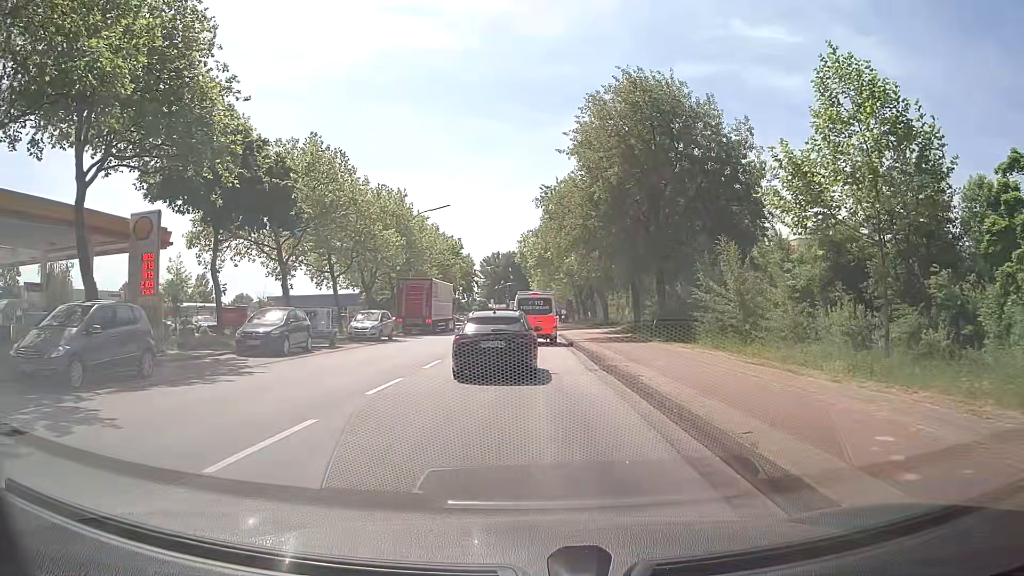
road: secondary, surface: asphalt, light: Day
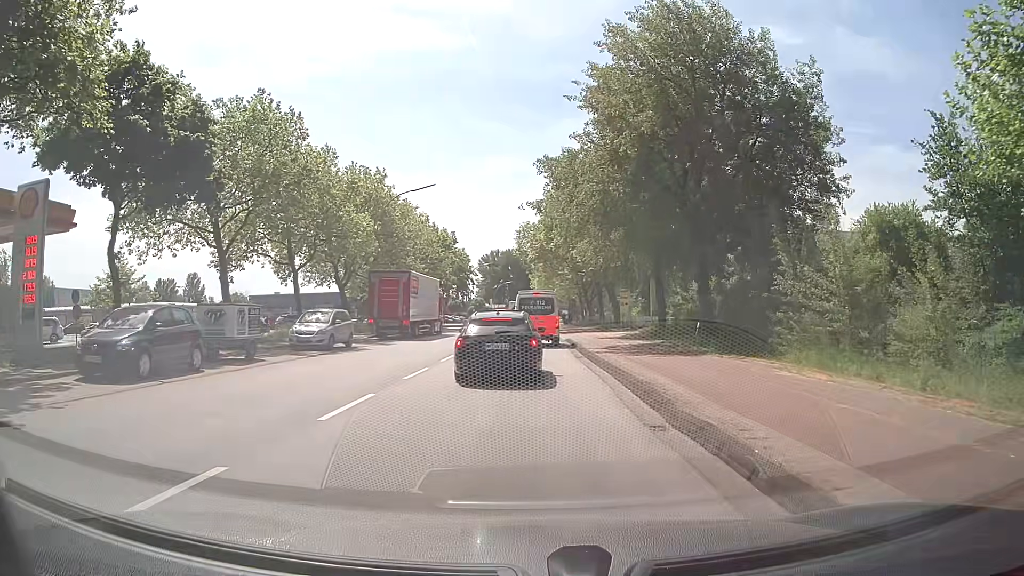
(-0.1, +8.8) m; -1°
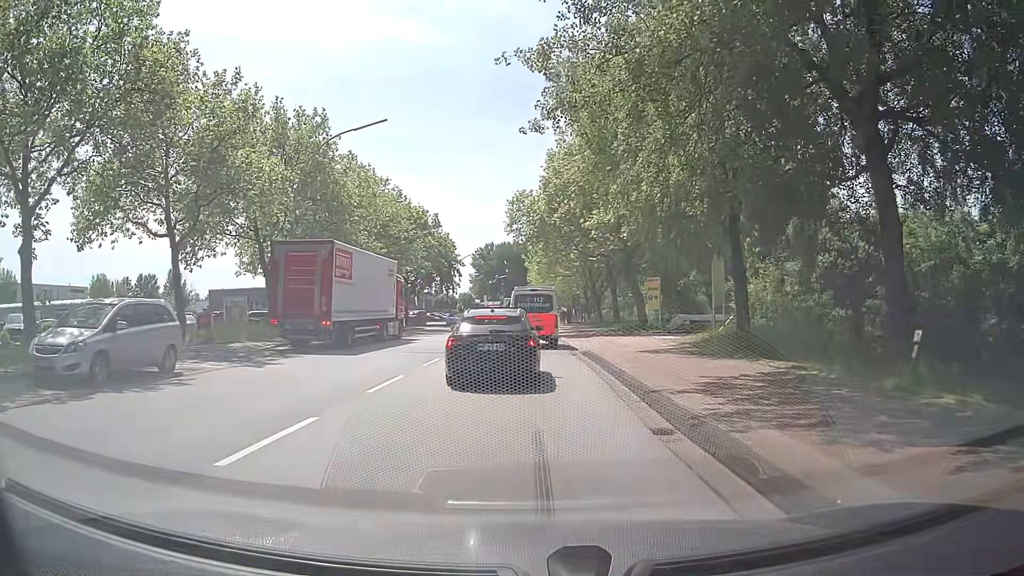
(+0.1, +14.9) m; 0°
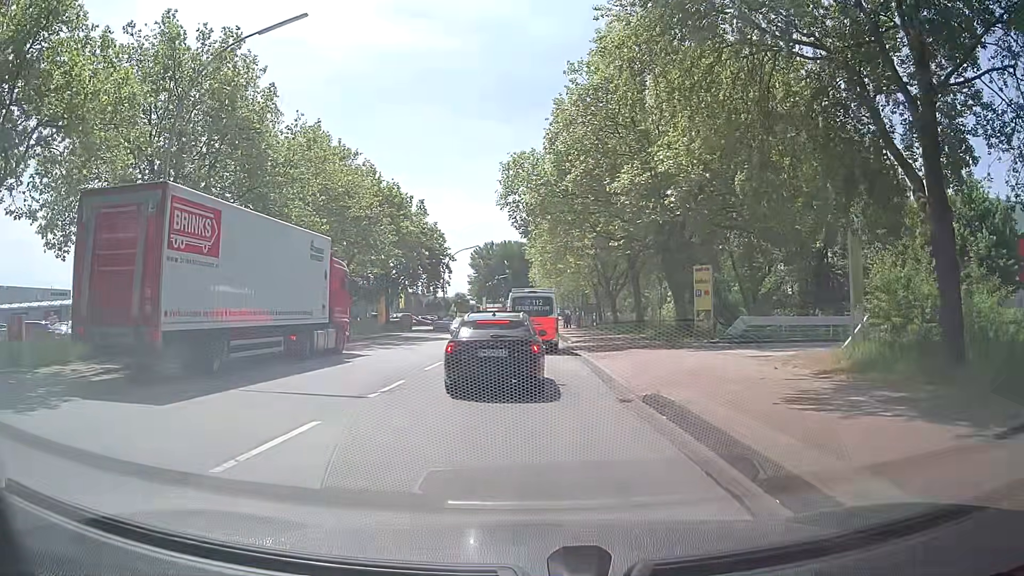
(0.0, +12.1) m; 0°
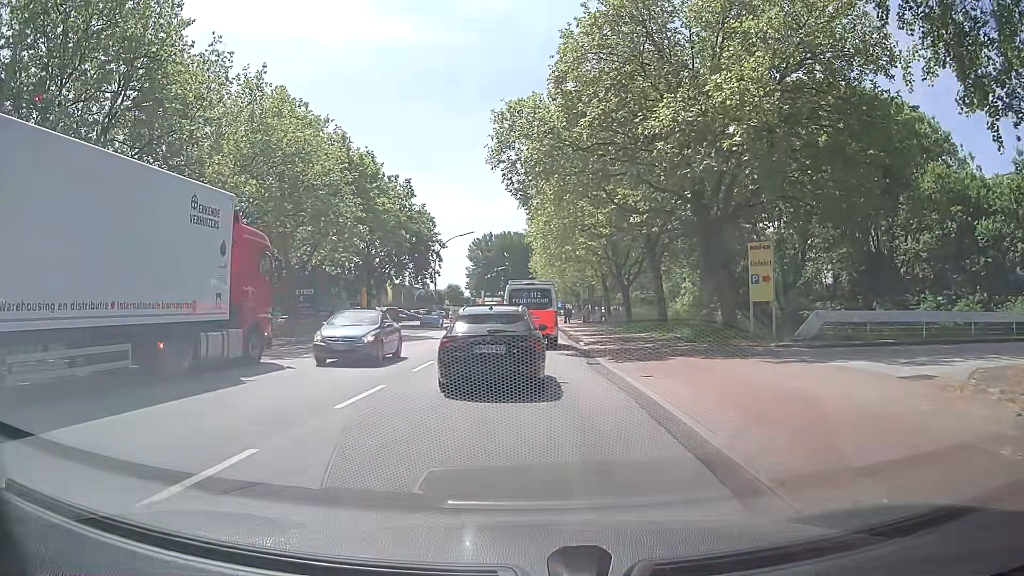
(0.0, +8.1) m; +2°
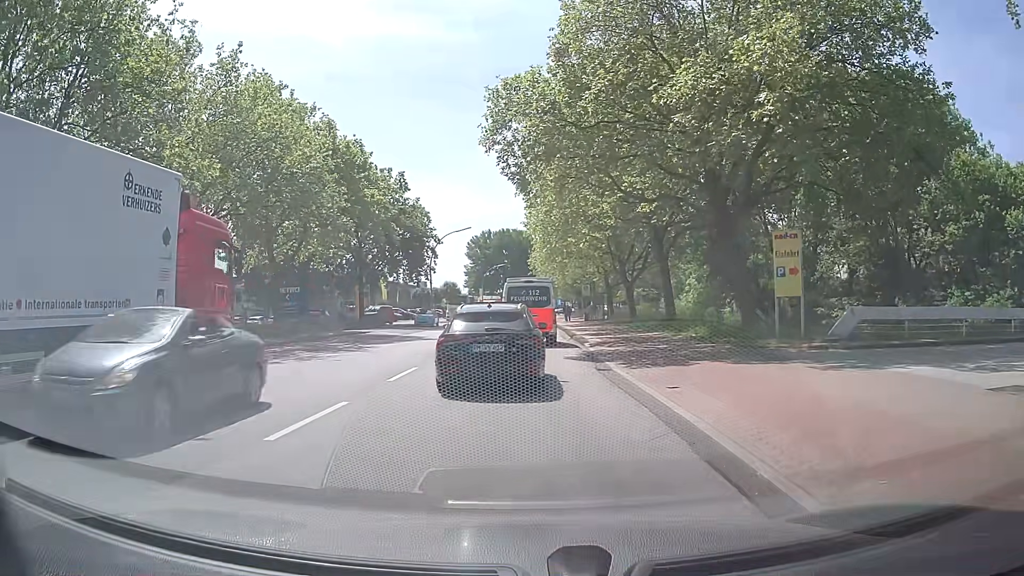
(-0.1, +2.6) m; -1°
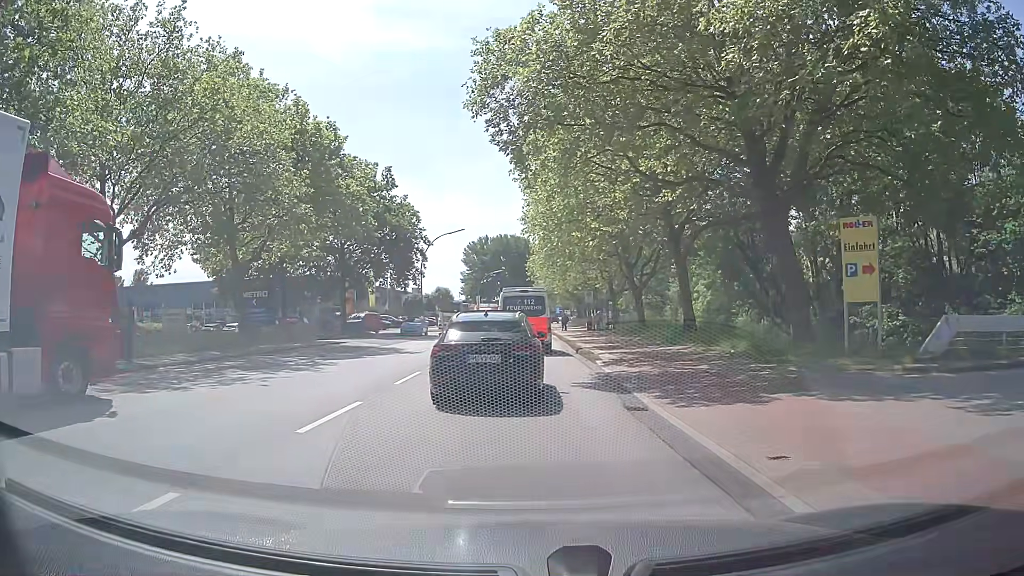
(-0.1, +5.1) m; -1°
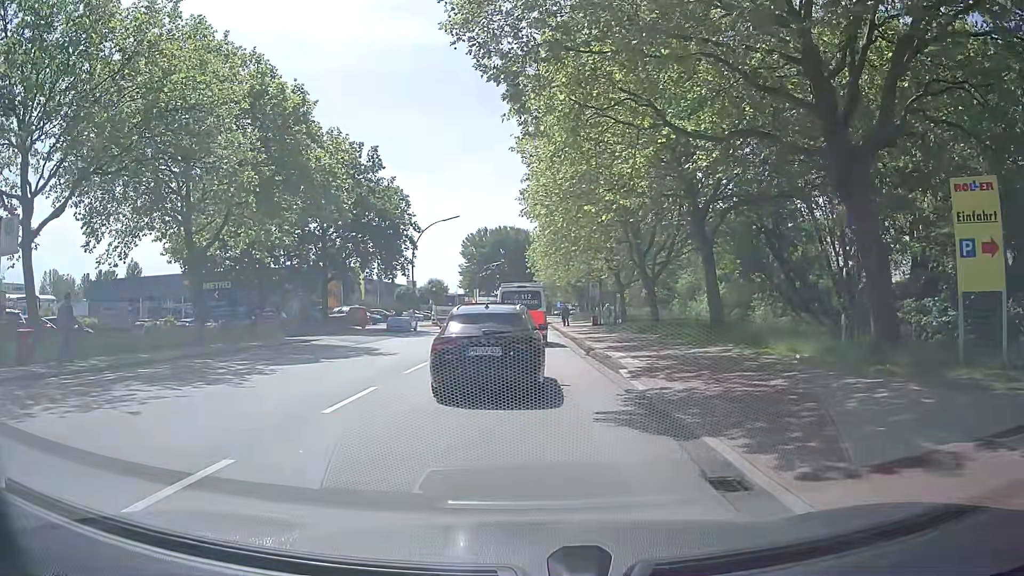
(0.0, +5.0) m; +1°
(0, +10) (0, +20) (-1, +30) (-1, +40) (-1, +50) (-1, +60) (-1, +70) (-1, +80) (-1, +90) (-1, +100) m
